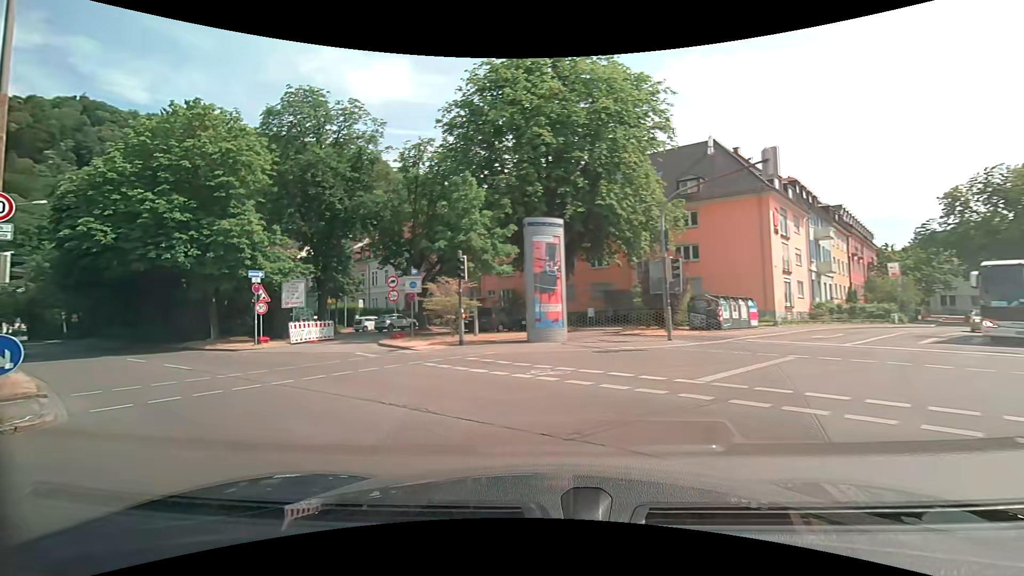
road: primary_link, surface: asphalt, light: Day
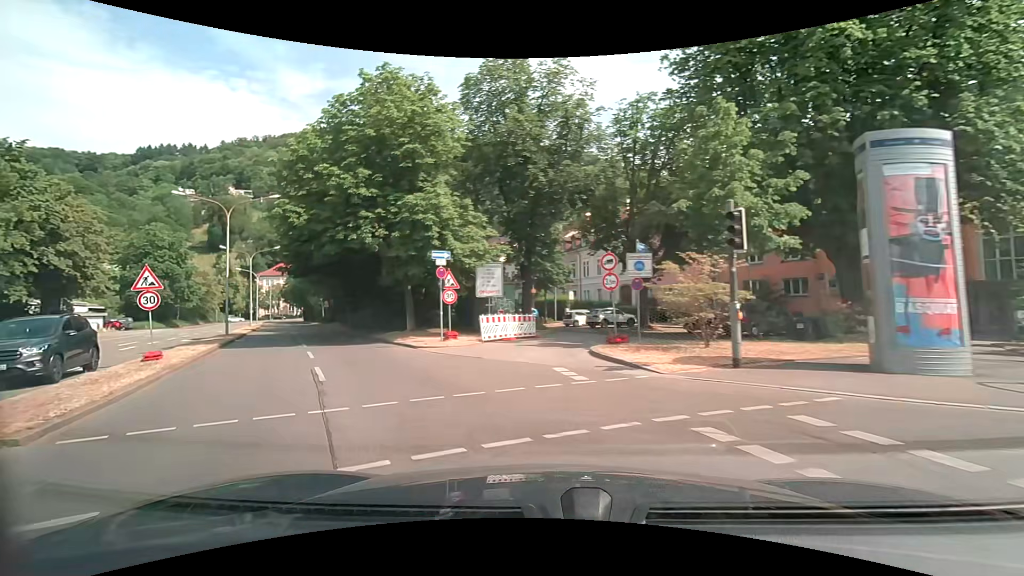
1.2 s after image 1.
(-2.2, +7.0) m; -32°
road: primary
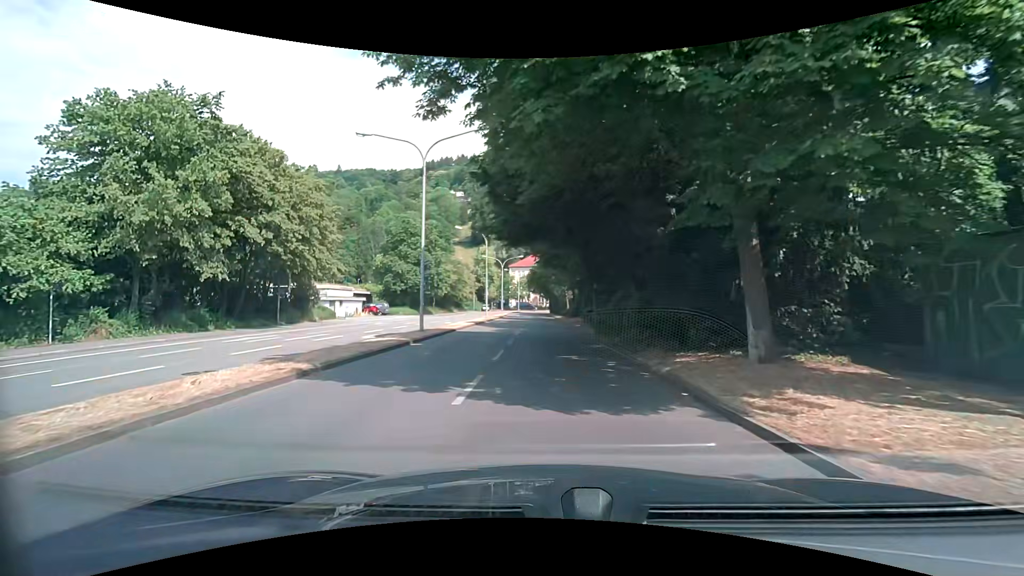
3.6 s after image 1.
(-4.8, +15.7) m; -28°
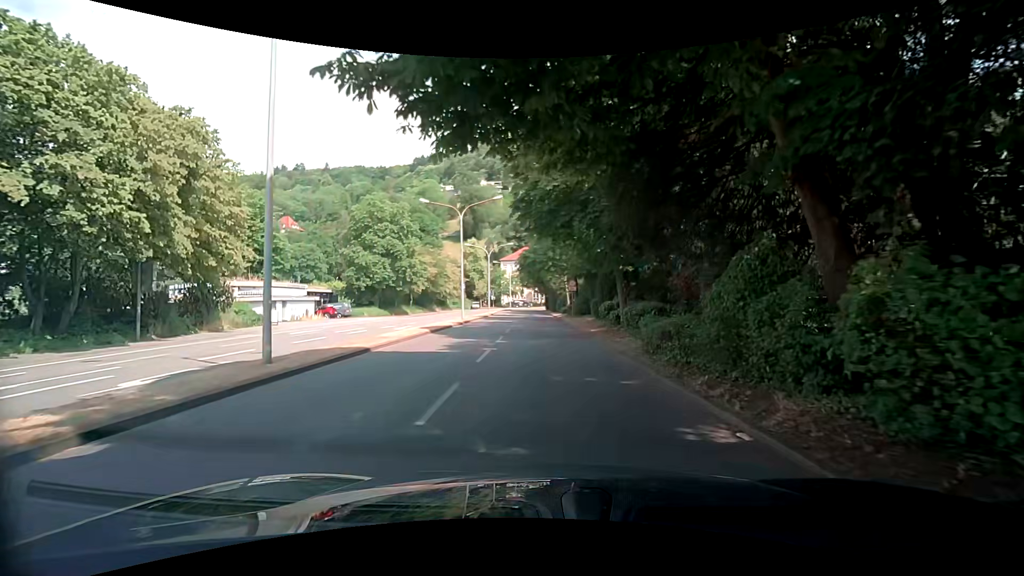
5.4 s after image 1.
(0.0, +13.3) m; +1°
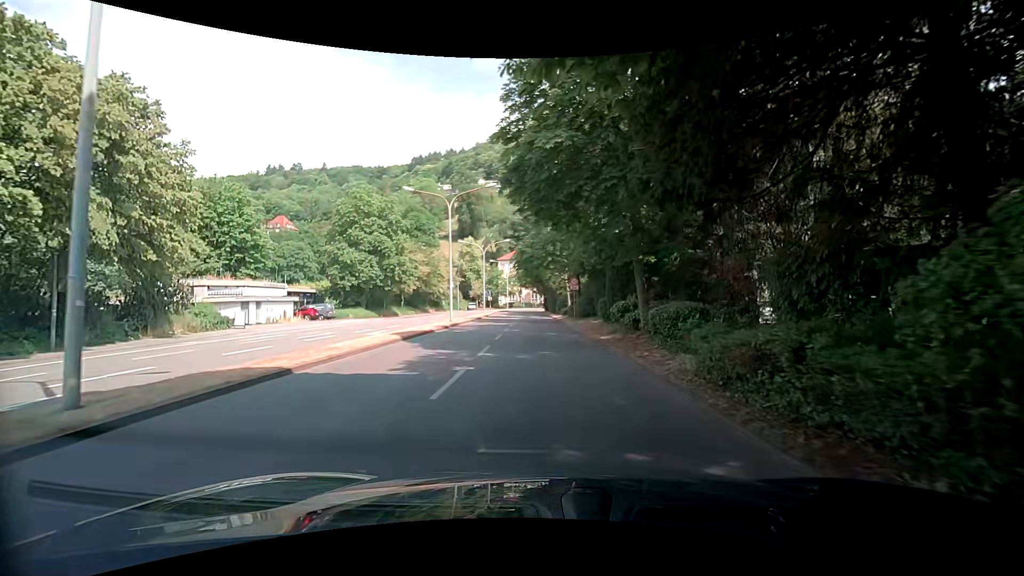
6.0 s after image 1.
(0.0, +4.5) m; -1°
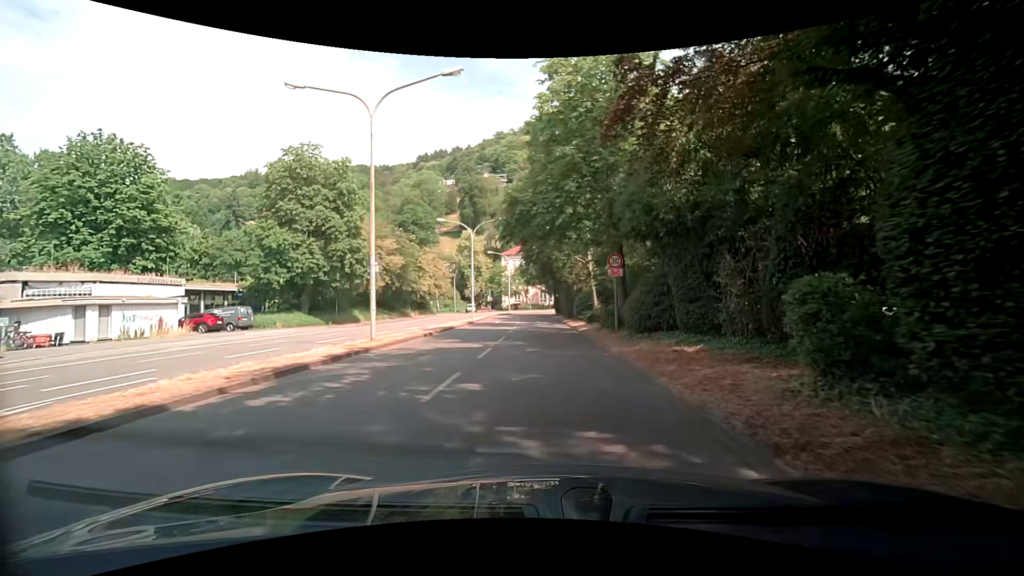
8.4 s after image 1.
(+0.2, +18.2) m; 0°
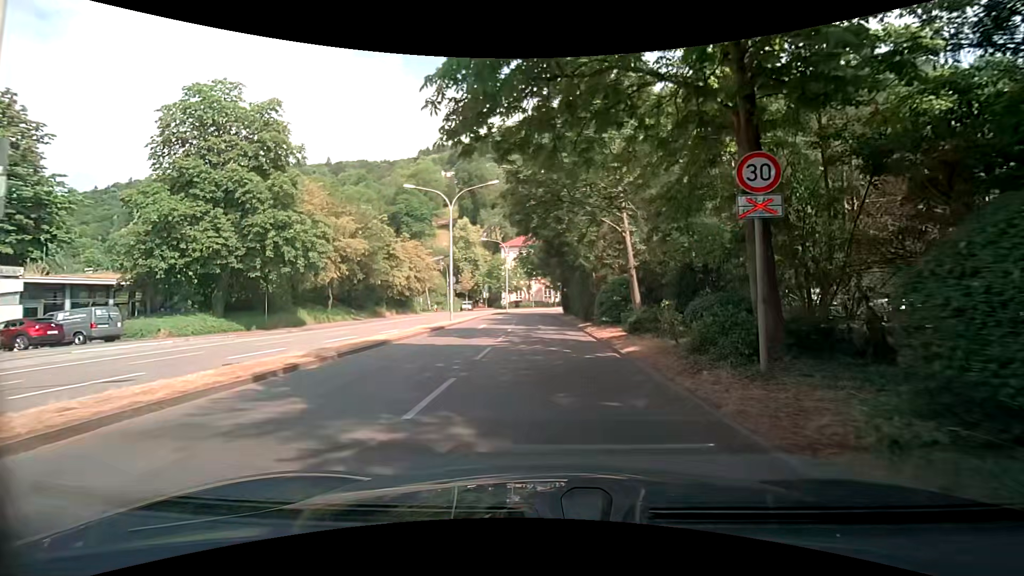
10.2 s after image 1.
(0.0, +13.1) m; -1°
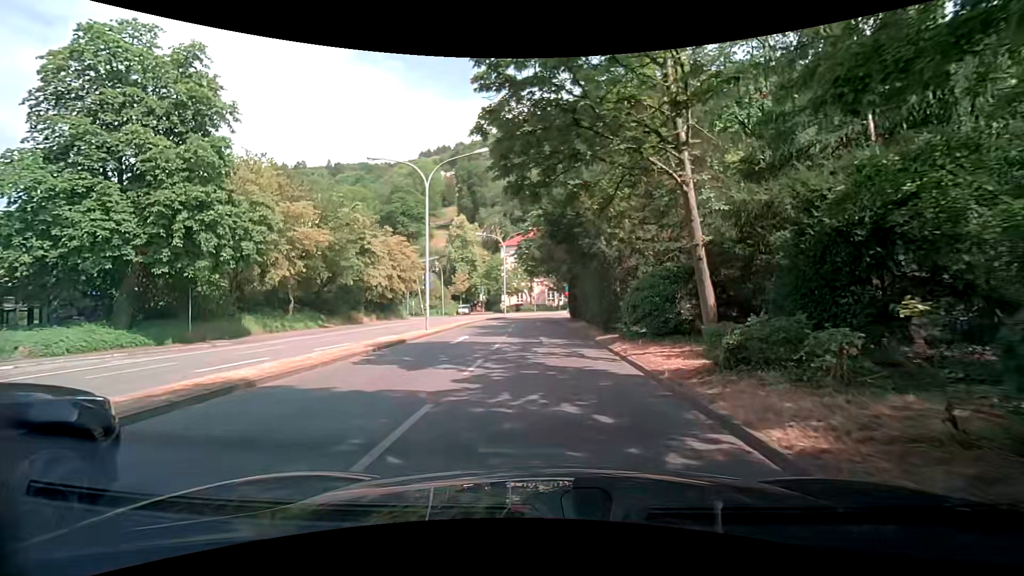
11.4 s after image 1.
(+0.1, +8.1) m; +2°
(0, +10) (-1, +20) (-1, +30) (-1, +40) (-1, +50) (+1, +60) (+5, +69) (+11, +77) (+18, +84) (+26, +89) m
